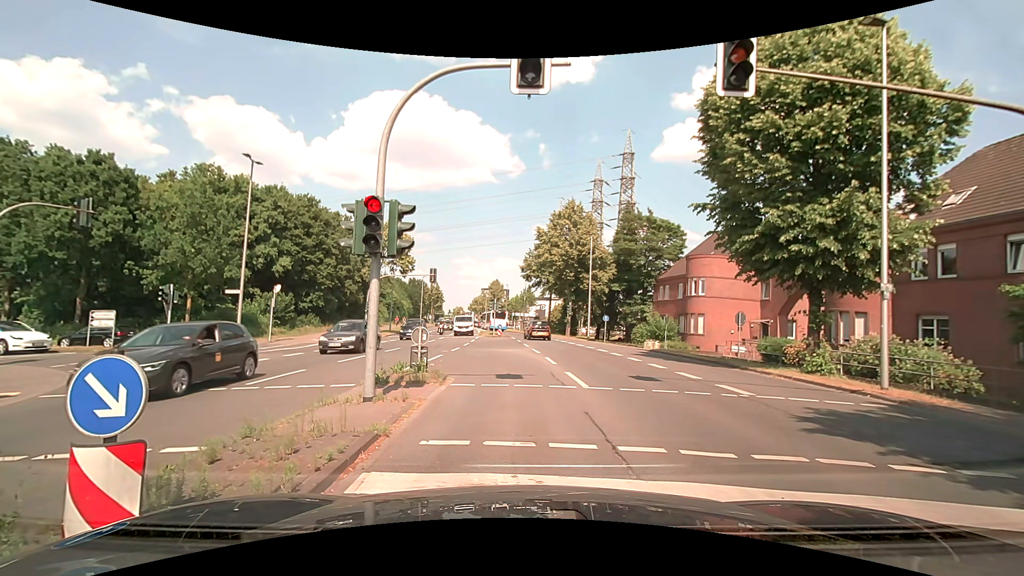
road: secondary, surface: asphalt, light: Day
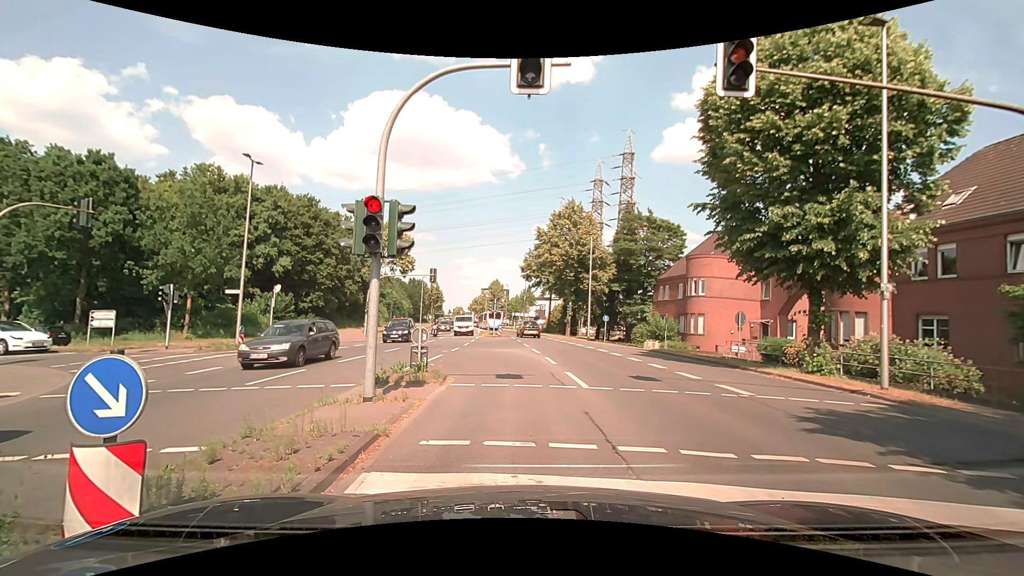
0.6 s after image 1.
(0.0, 0.0) m; 0°
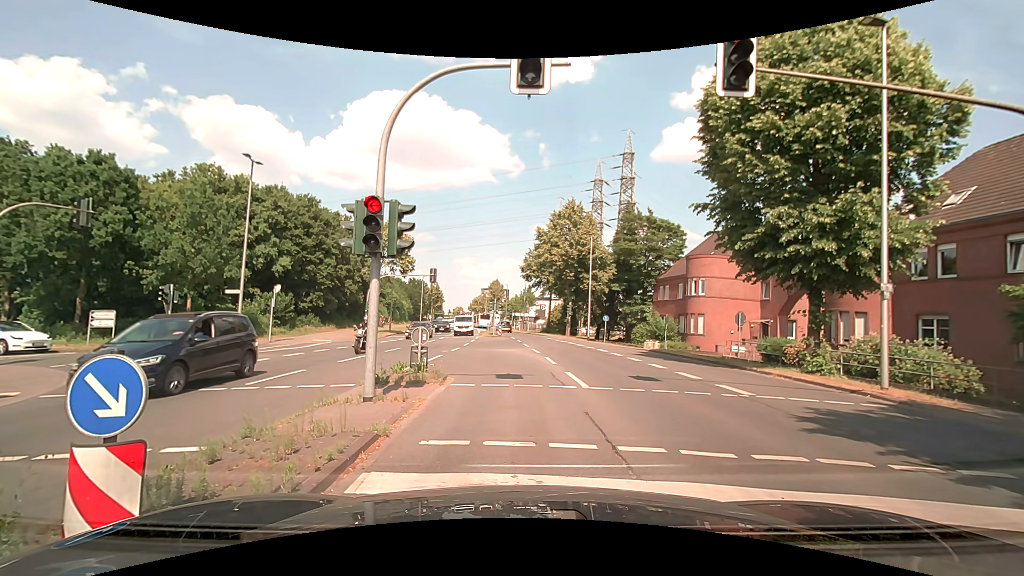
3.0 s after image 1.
(0.0, 0.0) m; 0°
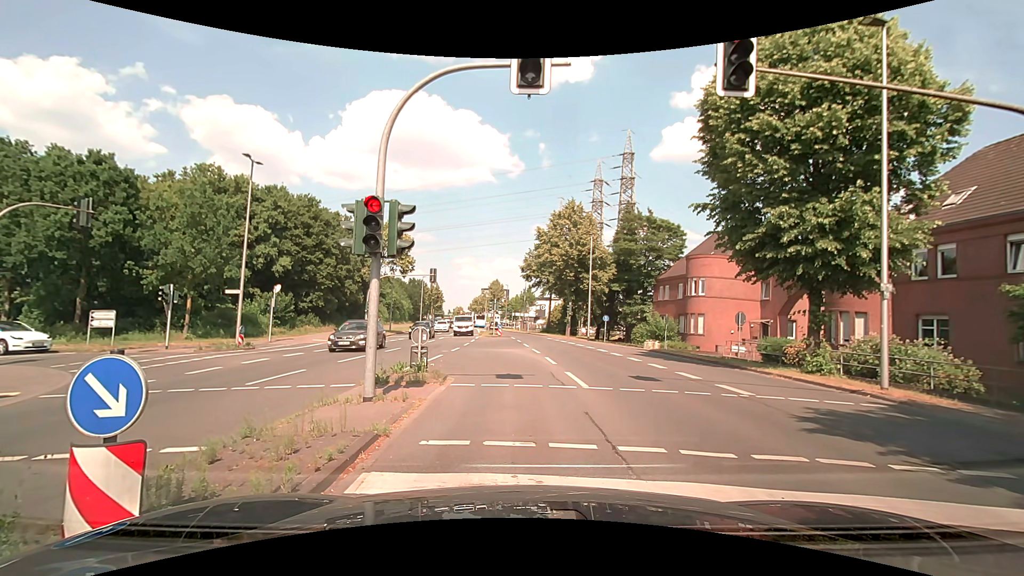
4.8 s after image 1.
(0.0, 0.0) m; 0°
